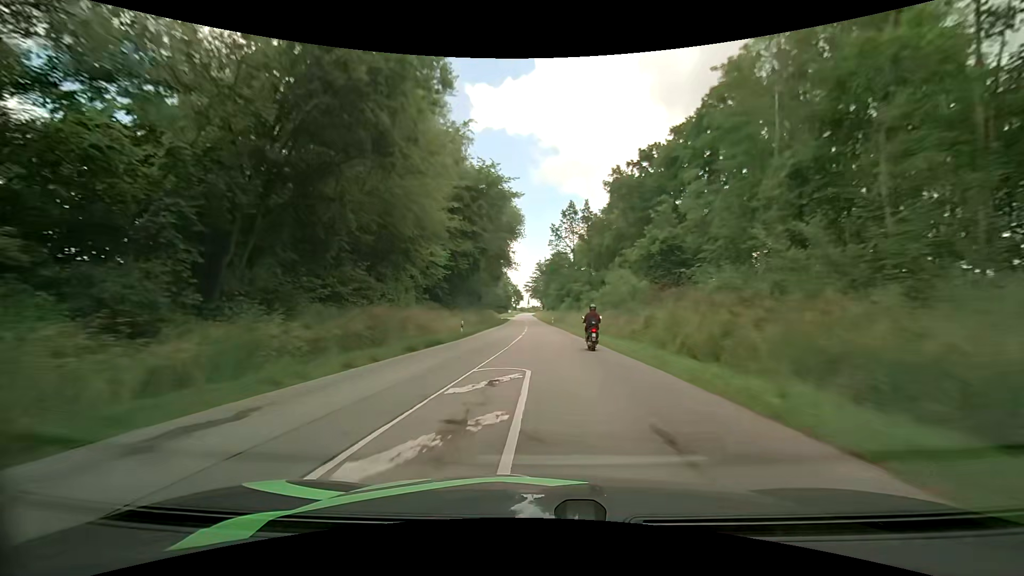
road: secondary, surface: asphalt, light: Day
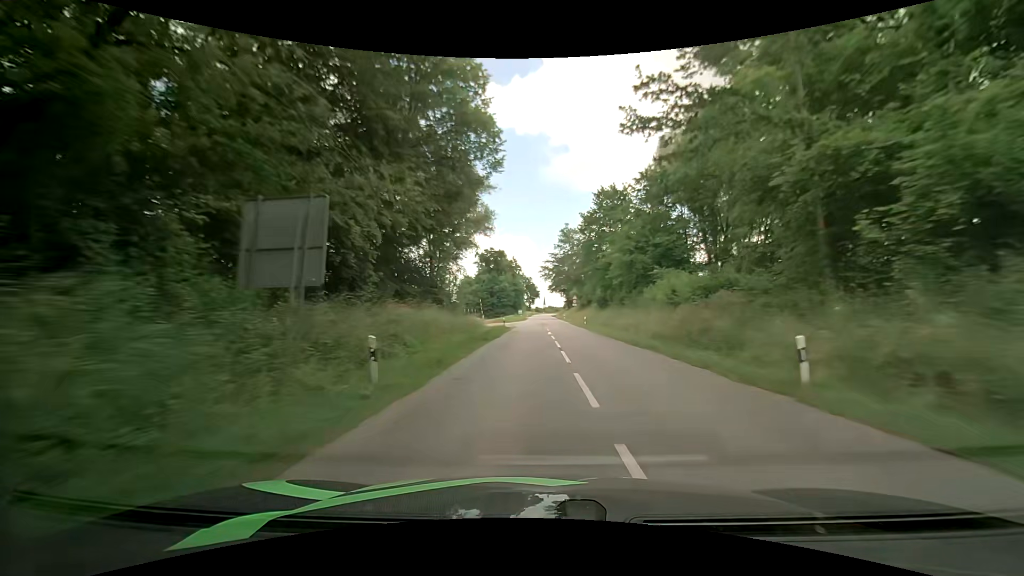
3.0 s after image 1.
(-3.3, +64.5) m; -2°
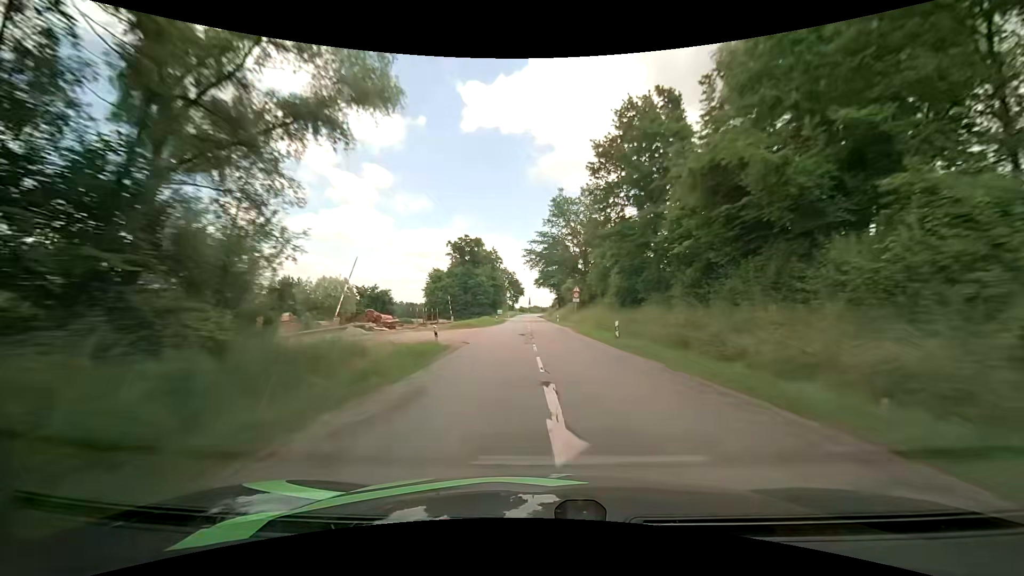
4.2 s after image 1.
(0.0, +26.8) m; +1°
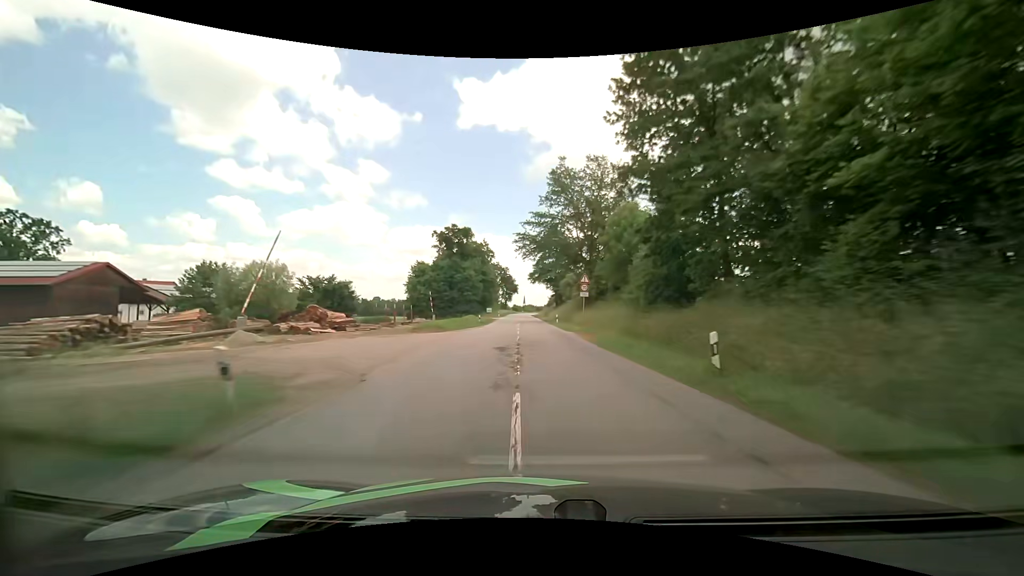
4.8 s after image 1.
(+0.1, +13.3) m; +1°
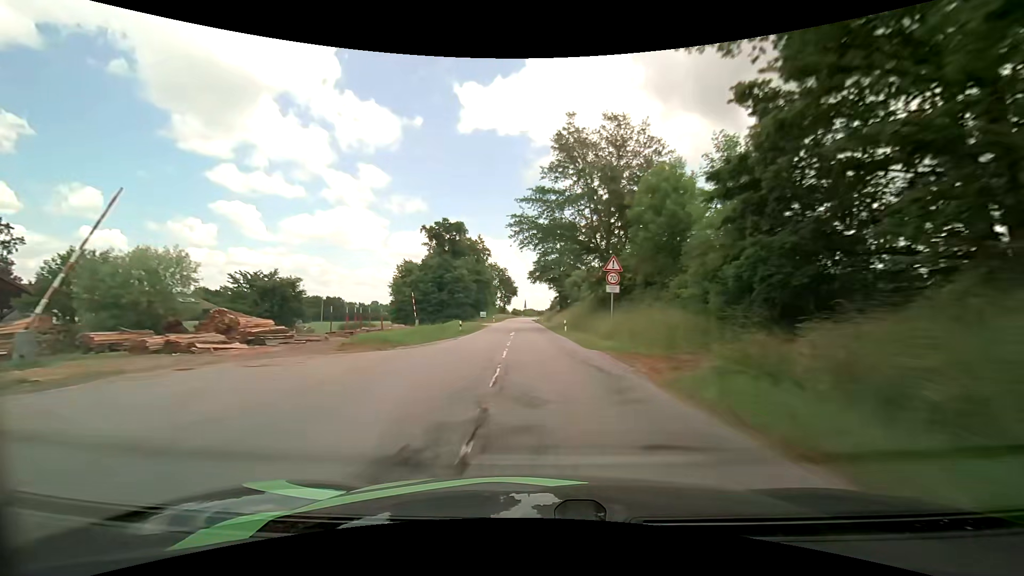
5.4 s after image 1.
(-0.1, +13.2) m; 0°
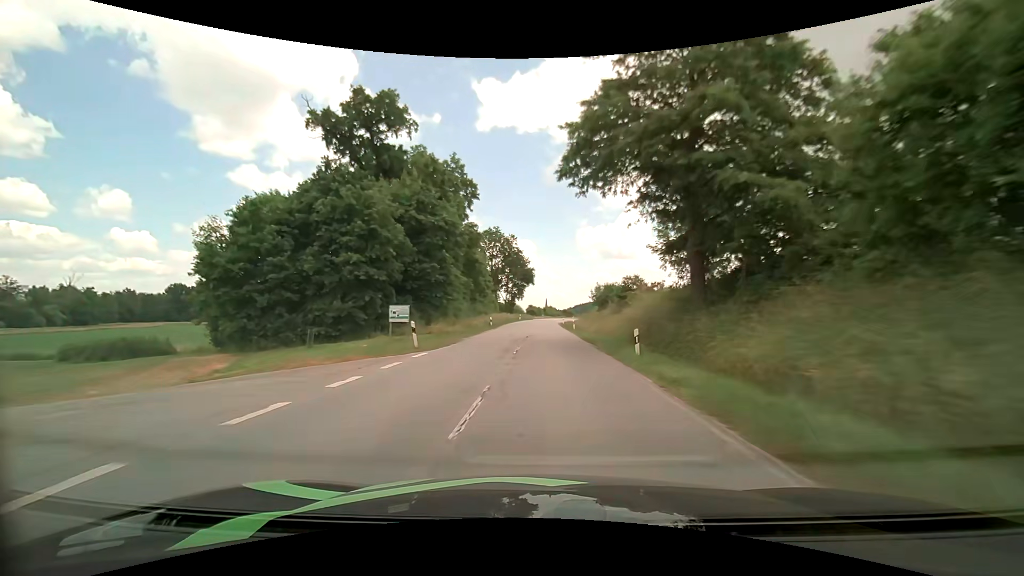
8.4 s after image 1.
(-1.5, +63.2) m; -2°
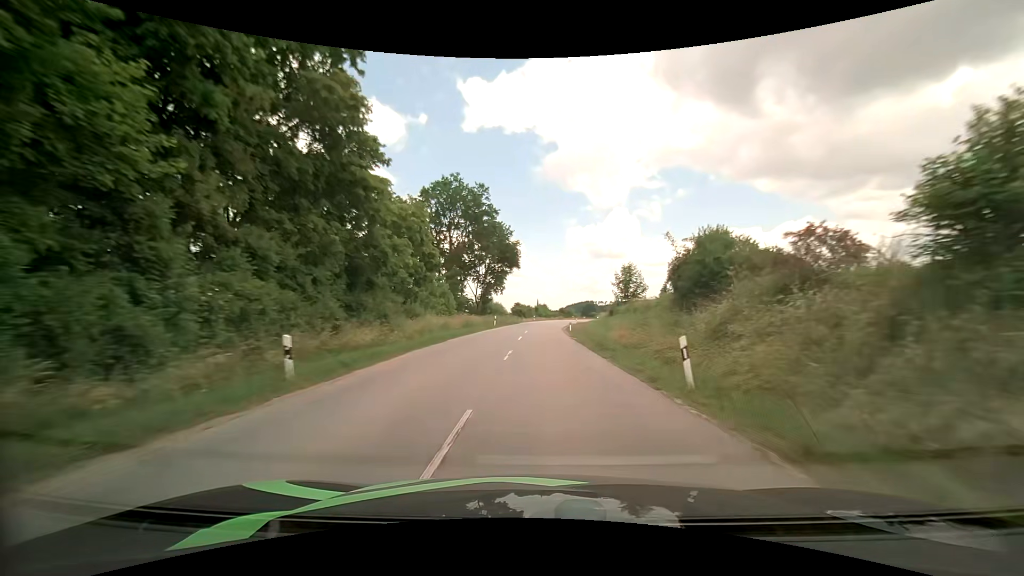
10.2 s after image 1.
(+0.3, +36.9) m; +1°
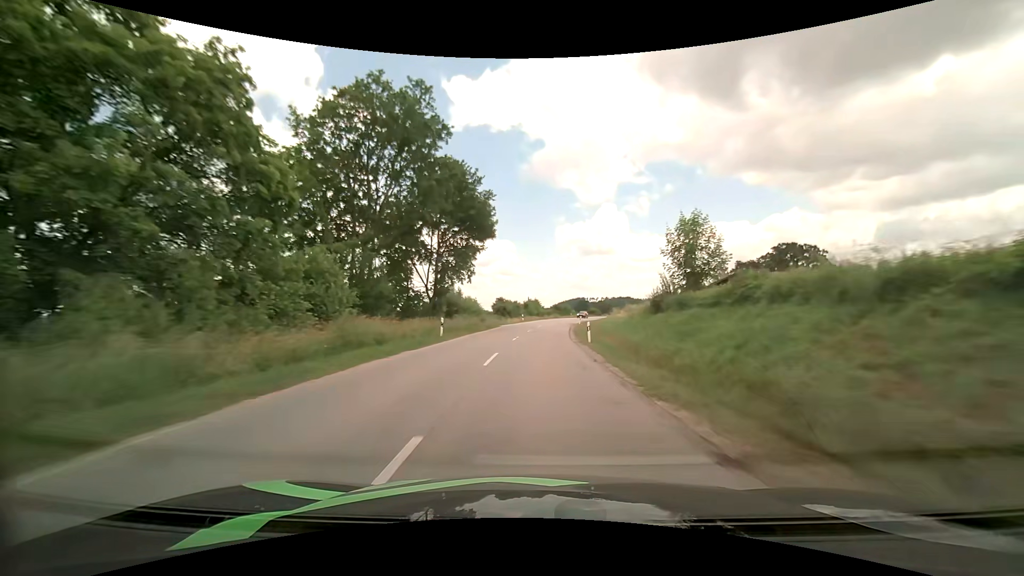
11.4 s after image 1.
(+0.1, +24.5) m; +1°
(0, +10) (0, +20) (0, +30) (+1, +40) (+2, +50) (+3, +60) (+4, +70) (+5, +80) (+7, +90) (+9, +99) m
